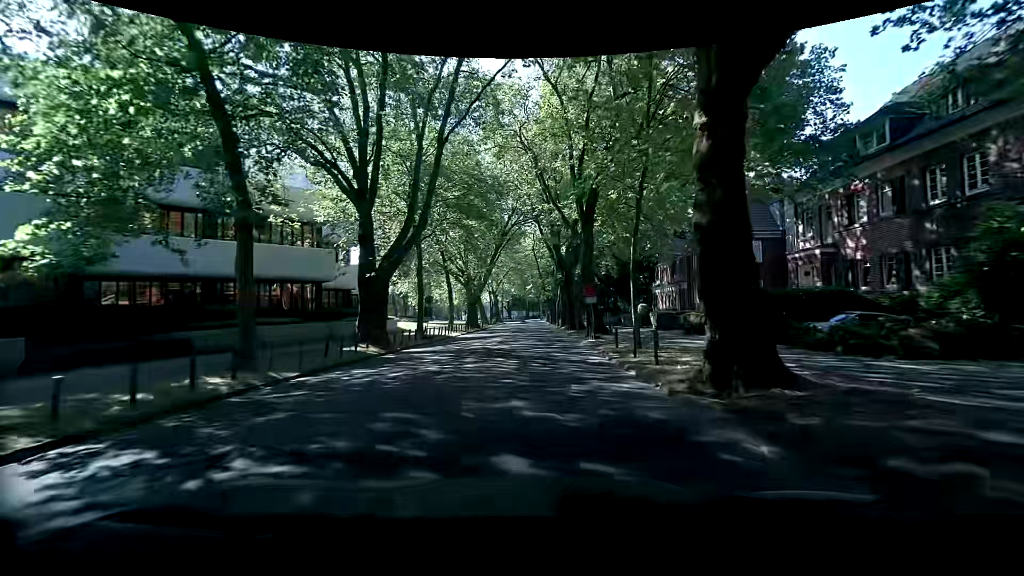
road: tertiary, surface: asphalt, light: Day
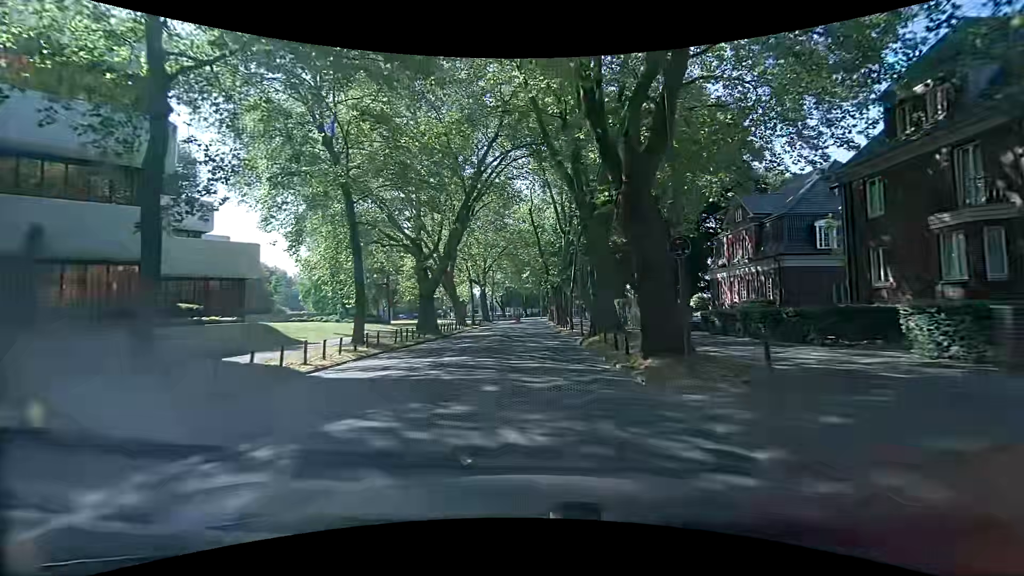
(+0.2, +26.2) m; +1°
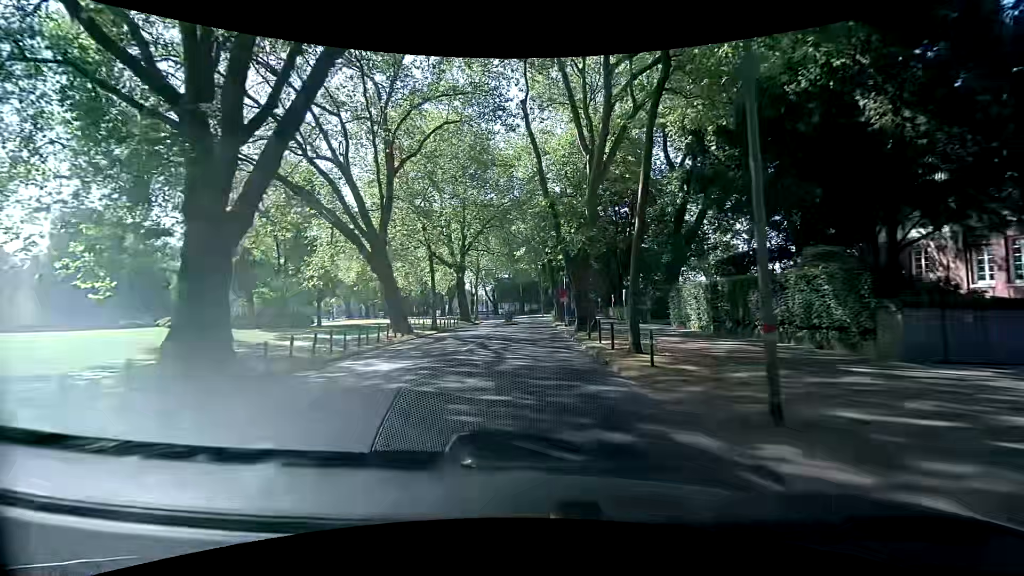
(-0.2, +25.6) m; 0°
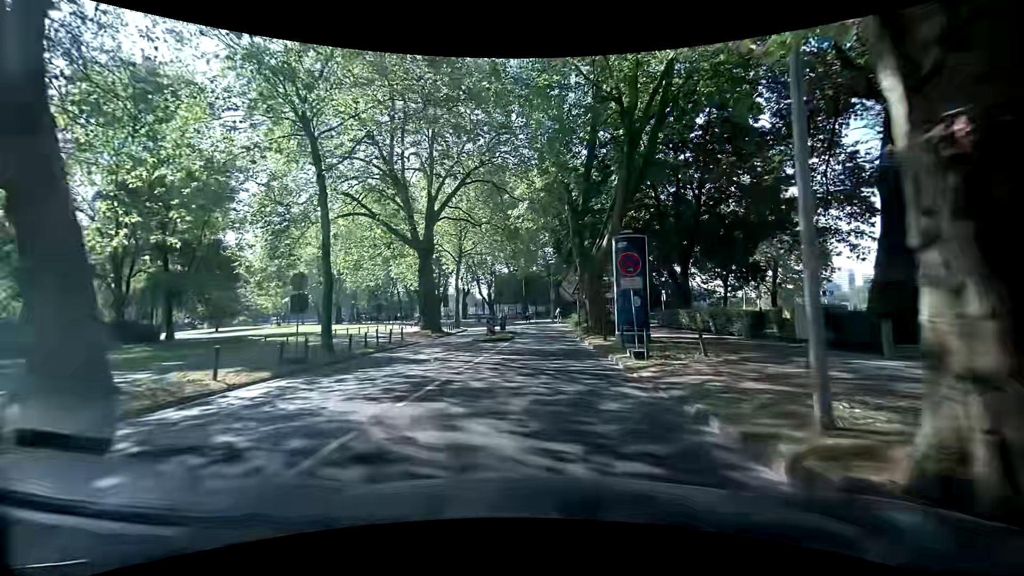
(-0.5, +23.1) m; -1°
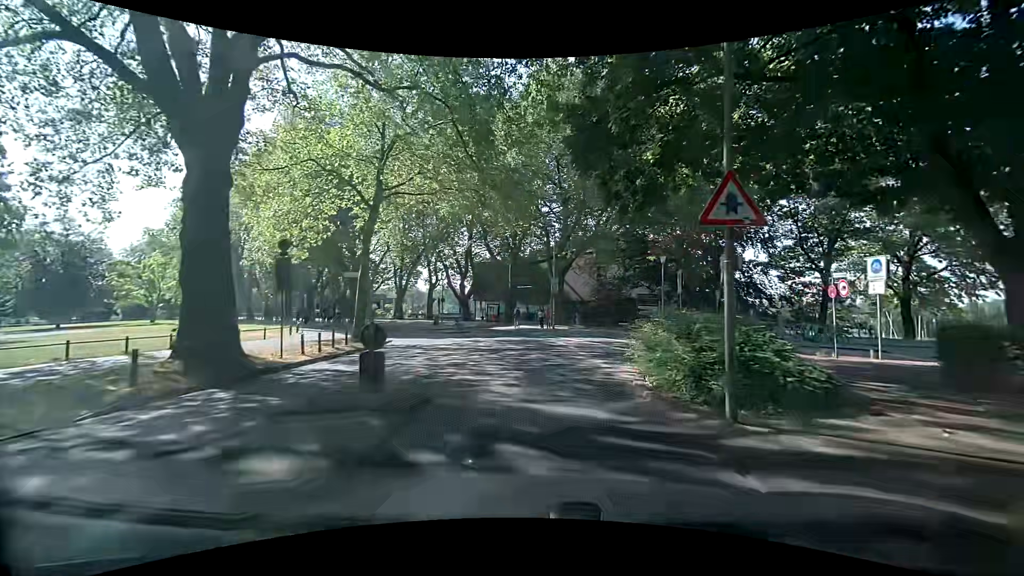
(0.0, +25.6) m; 0°
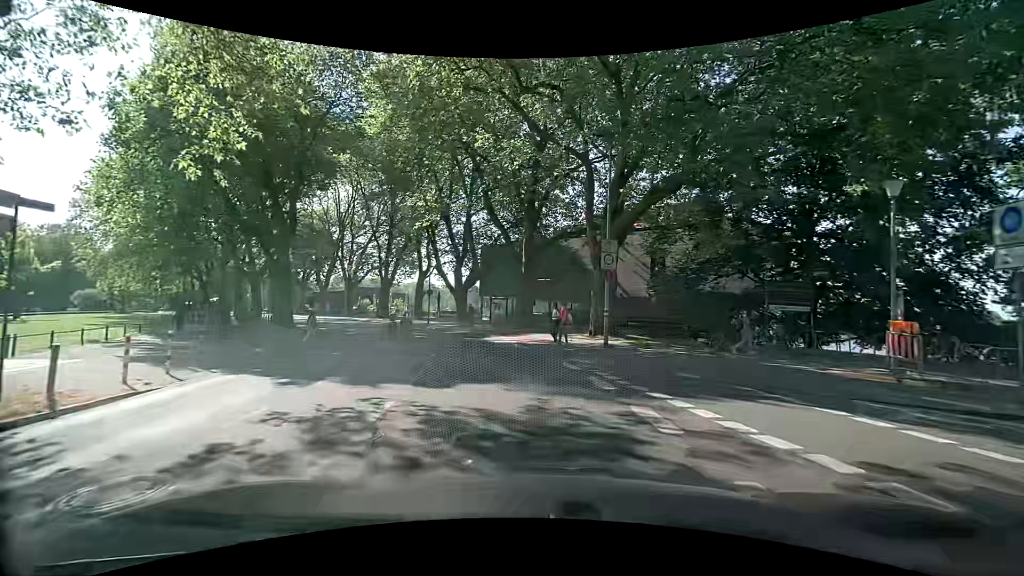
(-0.3, +18.8) m; 0°
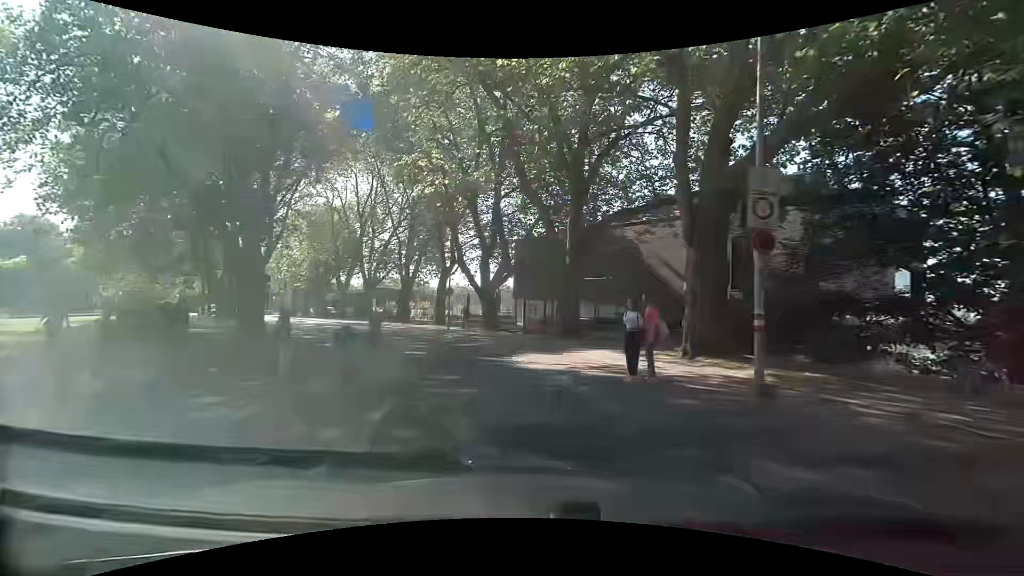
(-0.7, +9.0) m; -7°
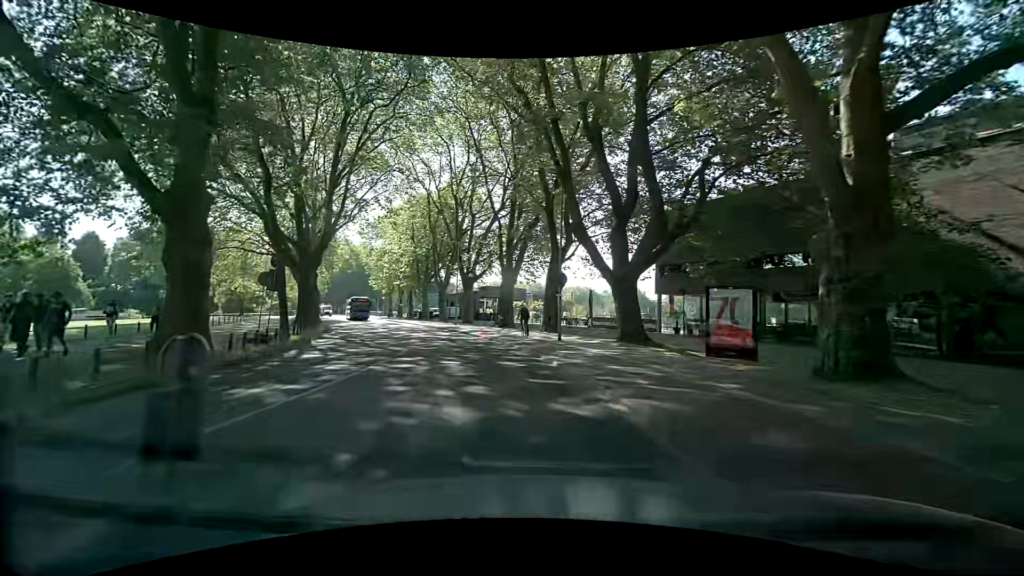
(-1.3, +14.2) m; -13°
